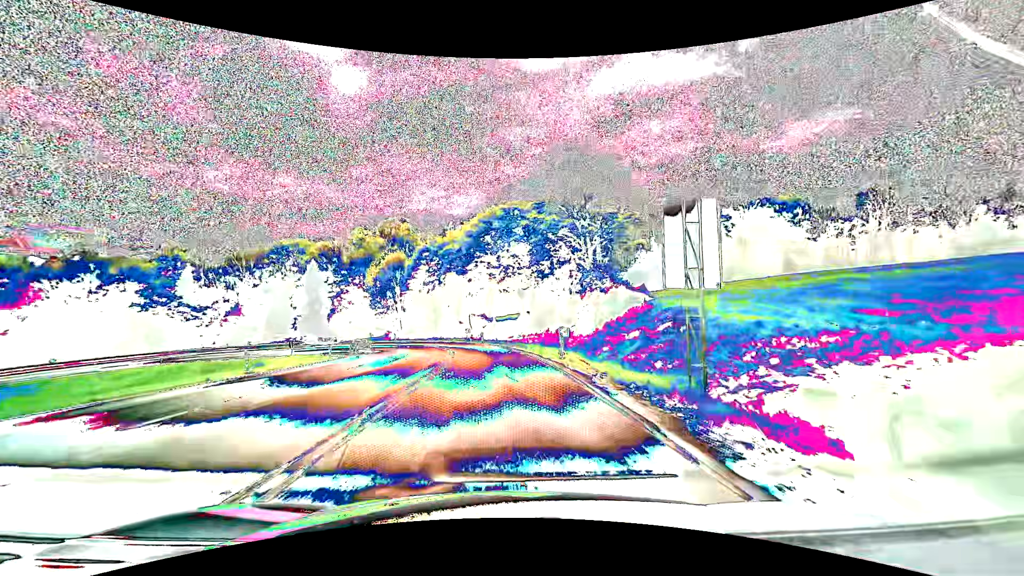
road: primary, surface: asphalt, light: Day
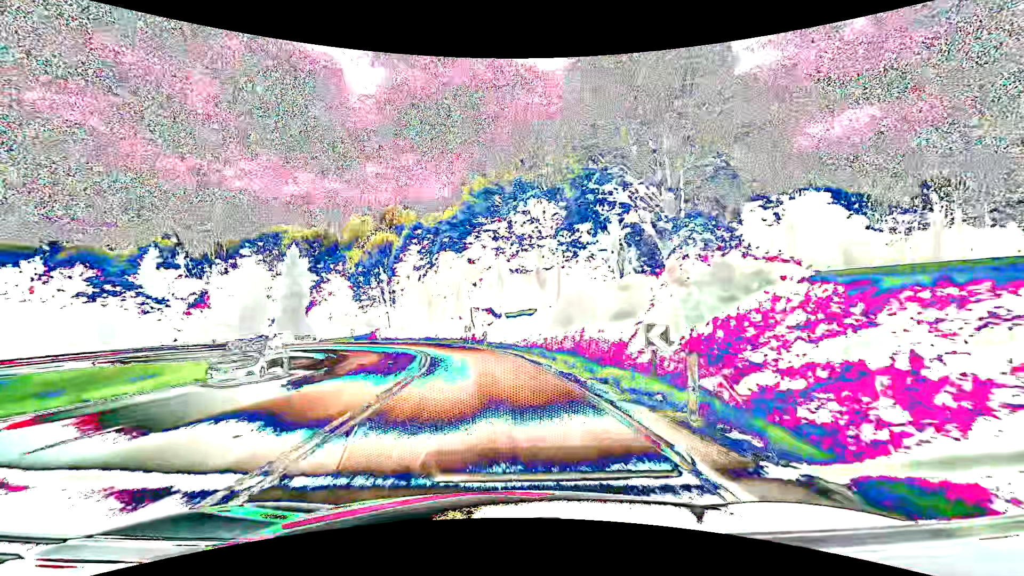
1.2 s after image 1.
(-0.1, +15.3) m; -1°
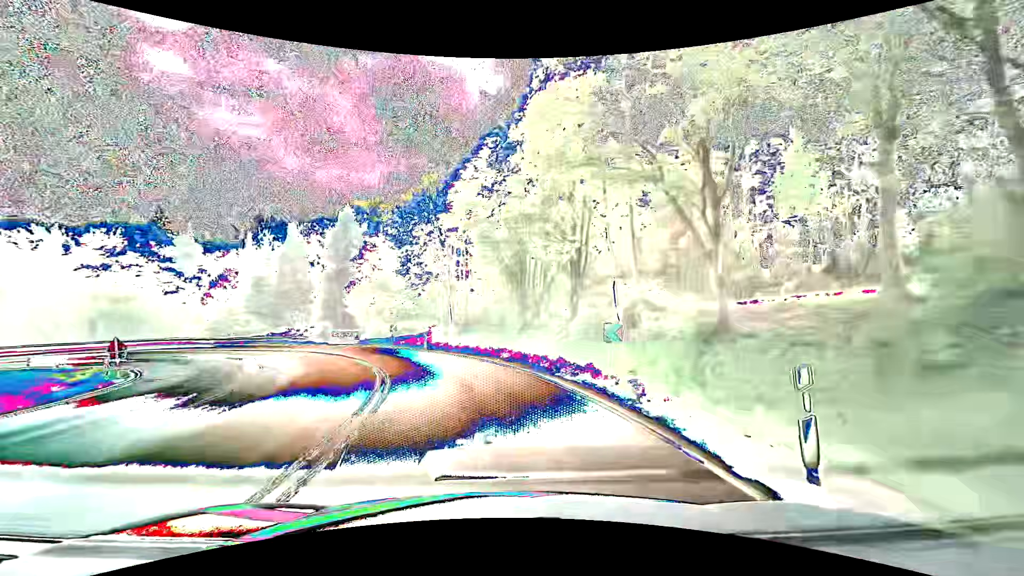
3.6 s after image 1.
(-2.9, +30.3) m; -13°
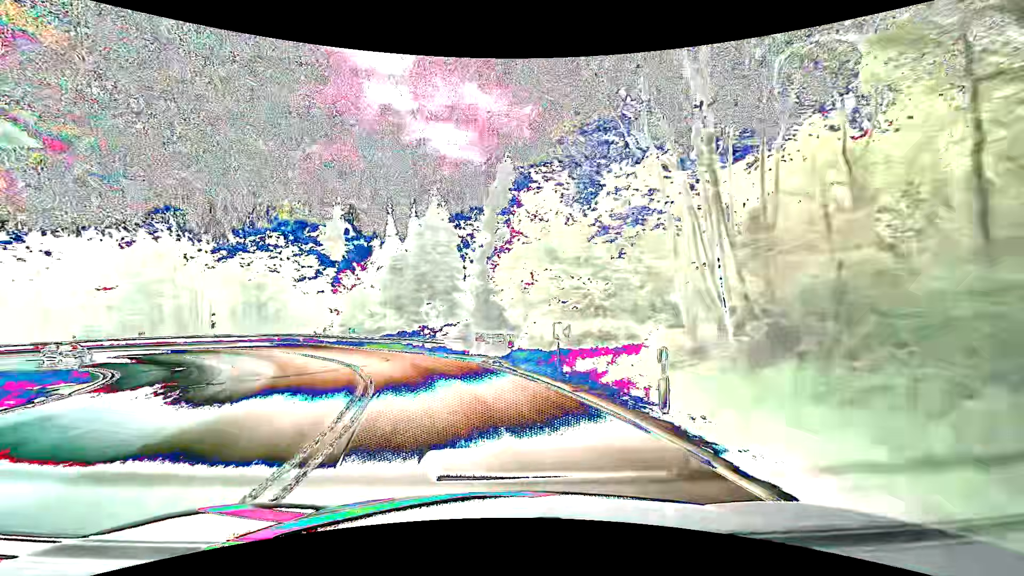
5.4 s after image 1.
(-4.0, +22.3) m; -22°
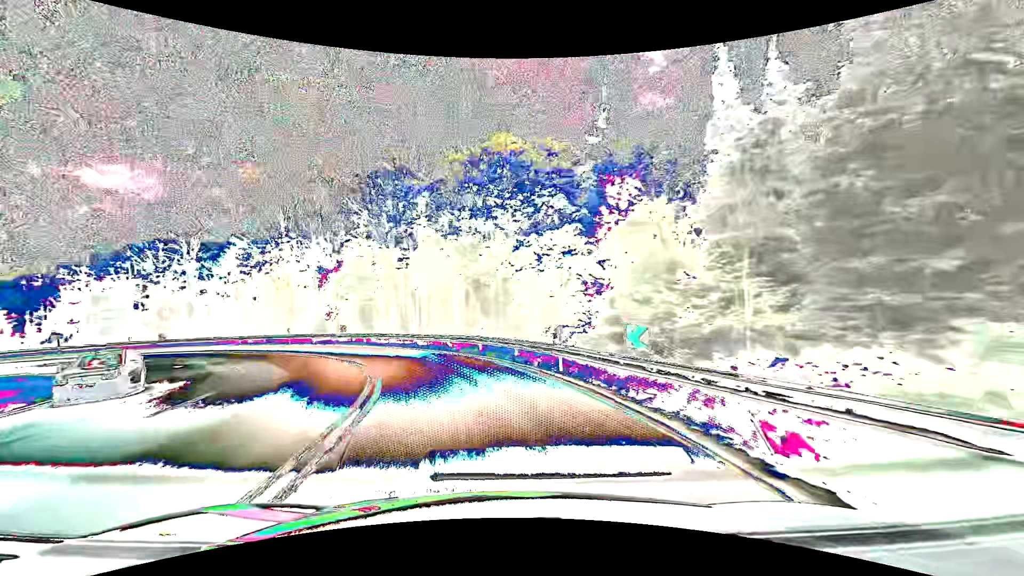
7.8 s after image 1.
(-8.0, +28.8) m; -31°
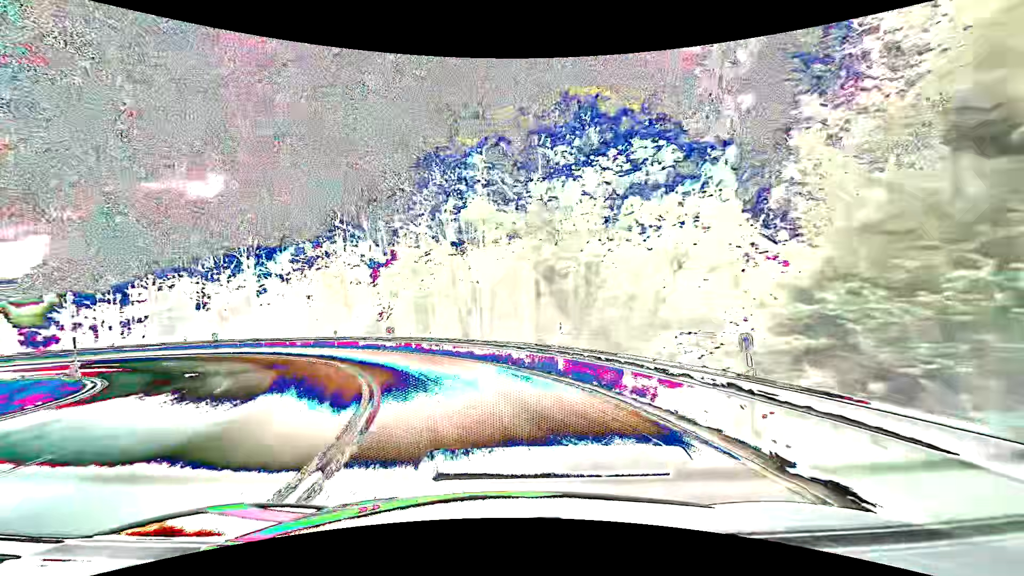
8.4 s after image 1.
(-0.5, +7.5) m; -8°
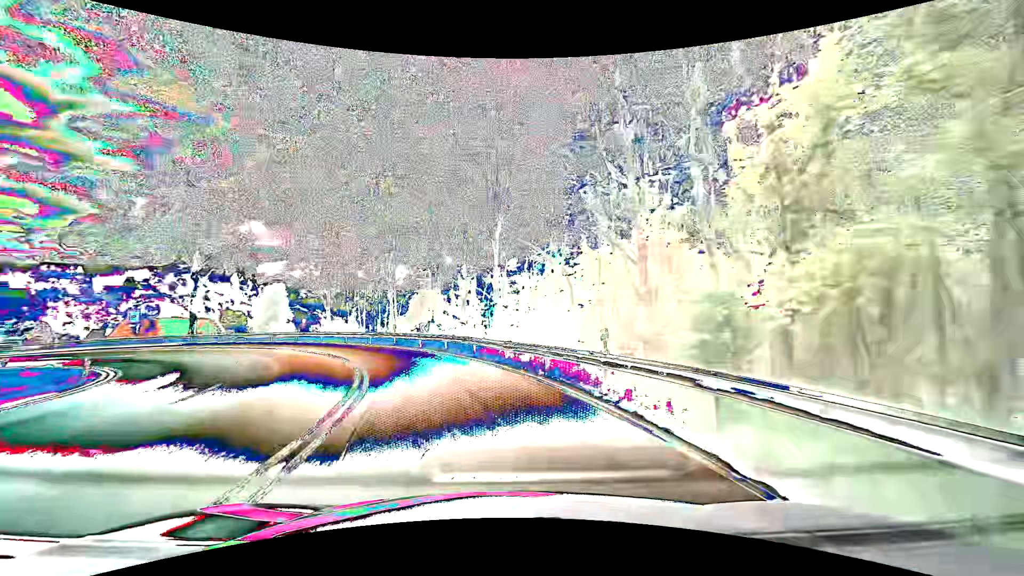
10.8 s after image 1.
(-8.1, +28.6) m; -33°
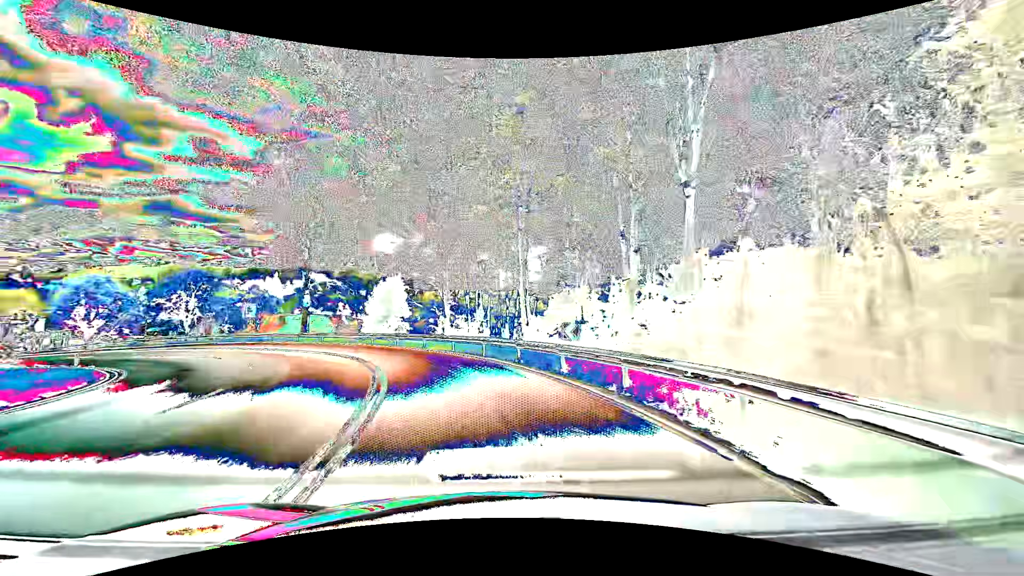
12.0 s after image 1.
(-2.0, +14.9) m; -15°
(-1, +10) (-3, +20) (-8, +29) (-14, +37) (-21, +43) (-29, +48) (-39, +52) (-48, +55) (-58, +57) (-68, +58) m
